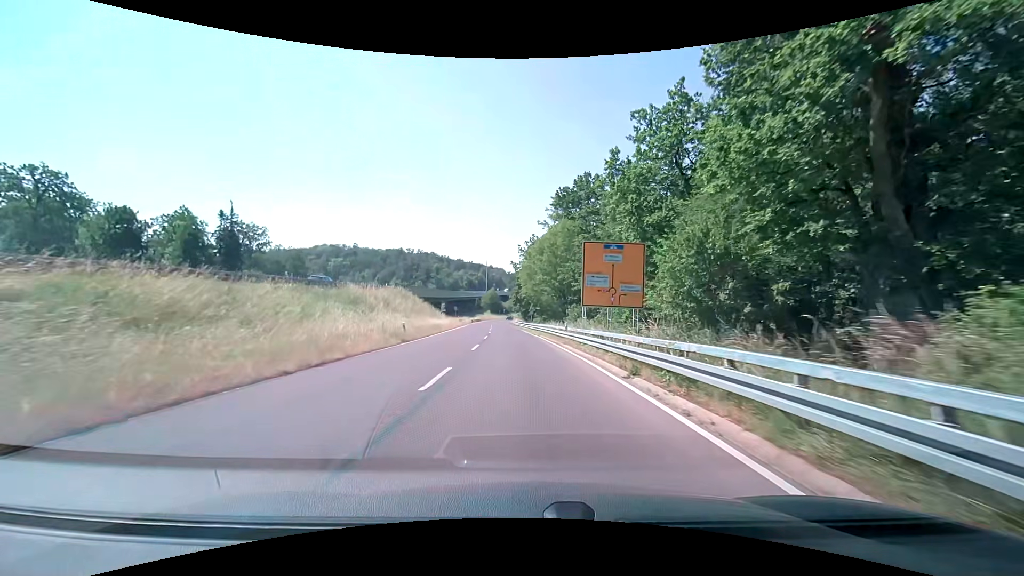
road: trunk_link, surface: asphalt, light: Day
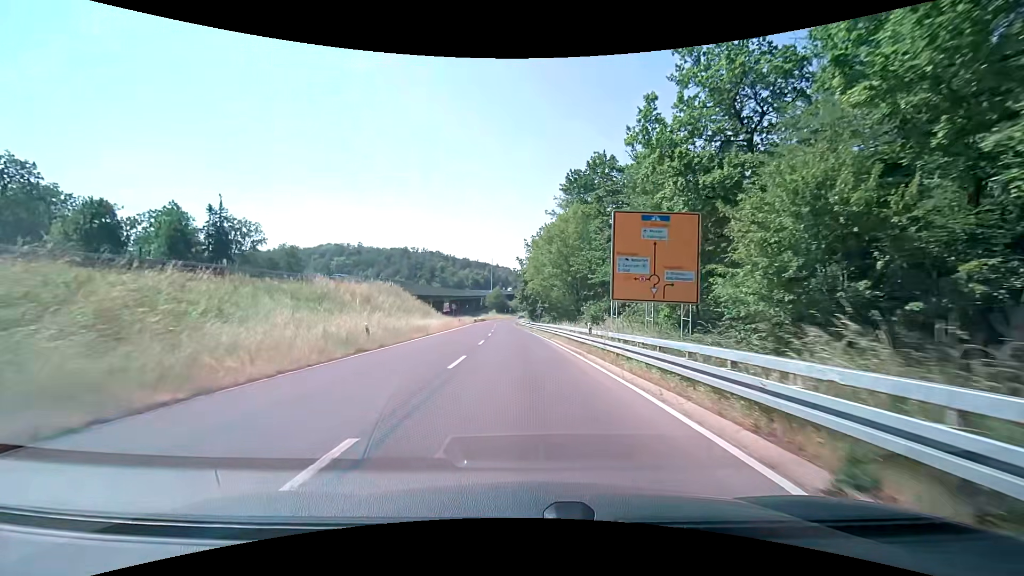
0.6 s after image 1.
(0.0, +7.9) m; -1°
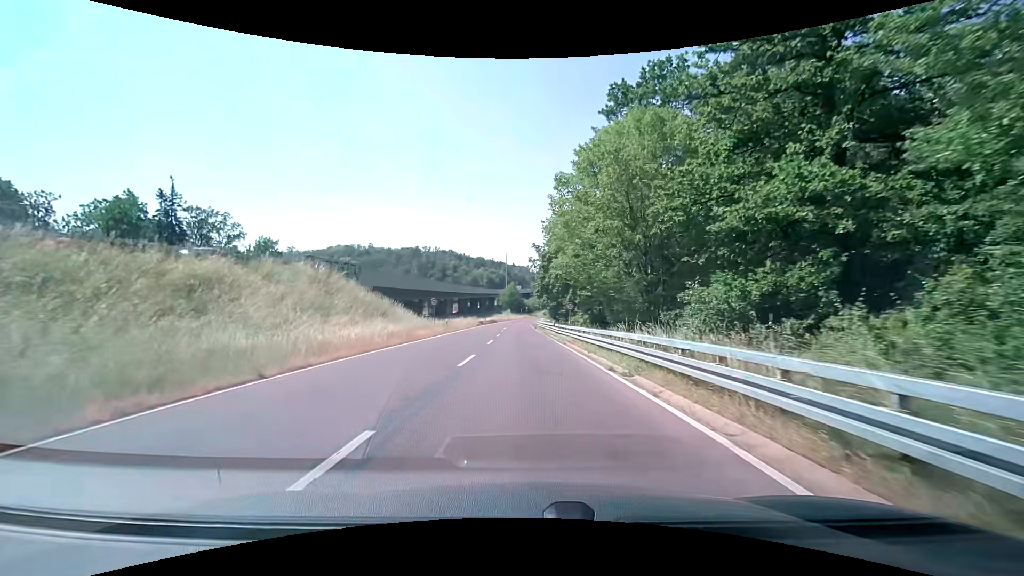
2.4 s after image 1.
(-0.4, +23.4) m; -2°
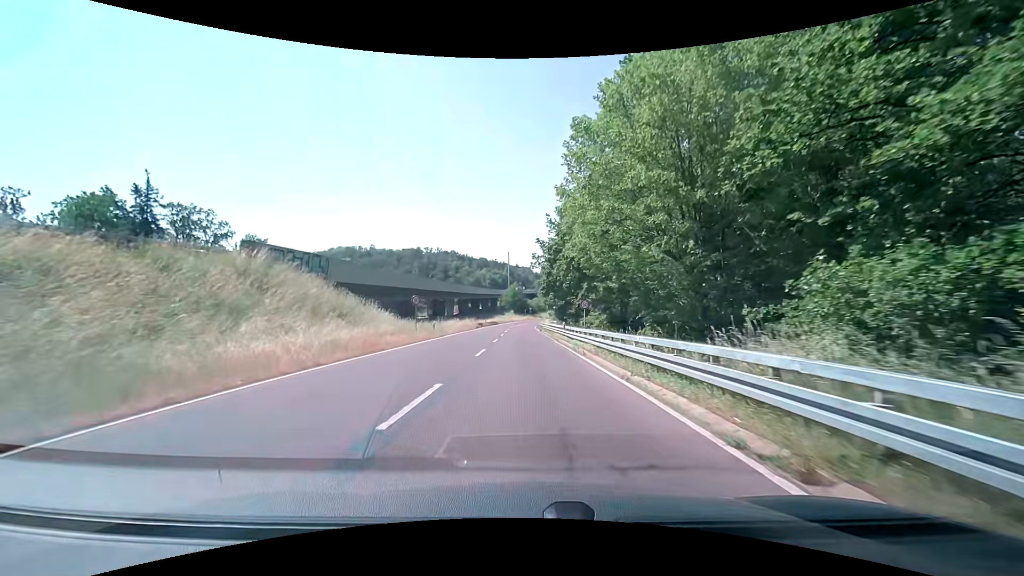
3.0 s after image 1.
(0.0, +7.8) m; -1°
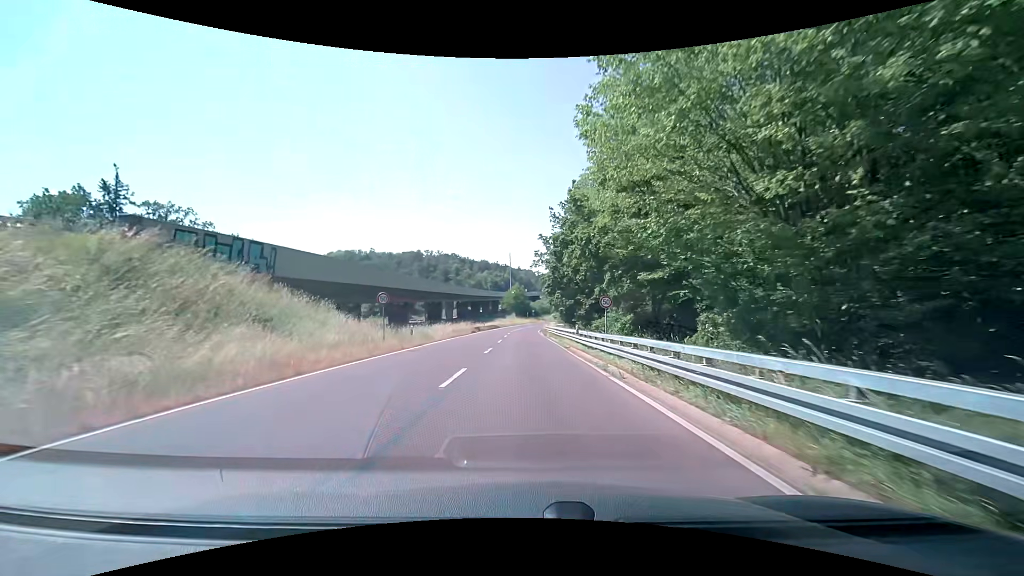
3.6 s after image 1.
(0.0, +7.7) m; 0°
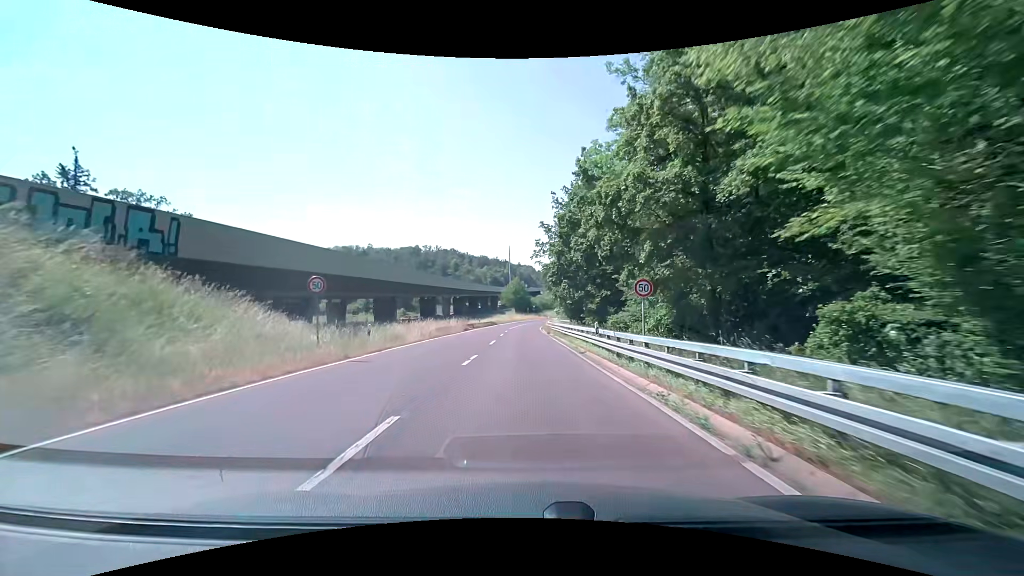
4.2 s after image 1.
(0.0, +7.7) m; 0°
